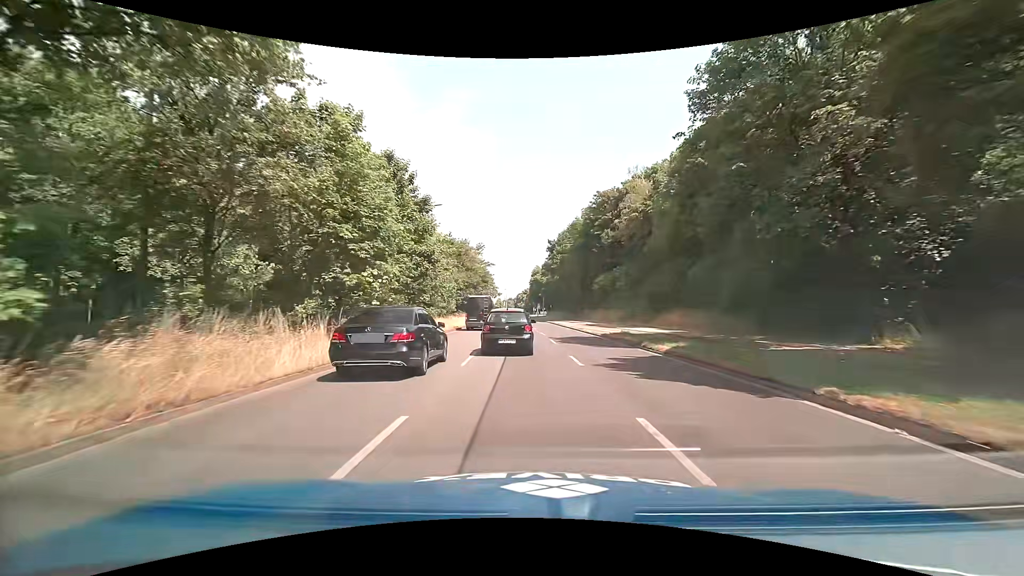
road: primary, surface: asphalt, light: Day
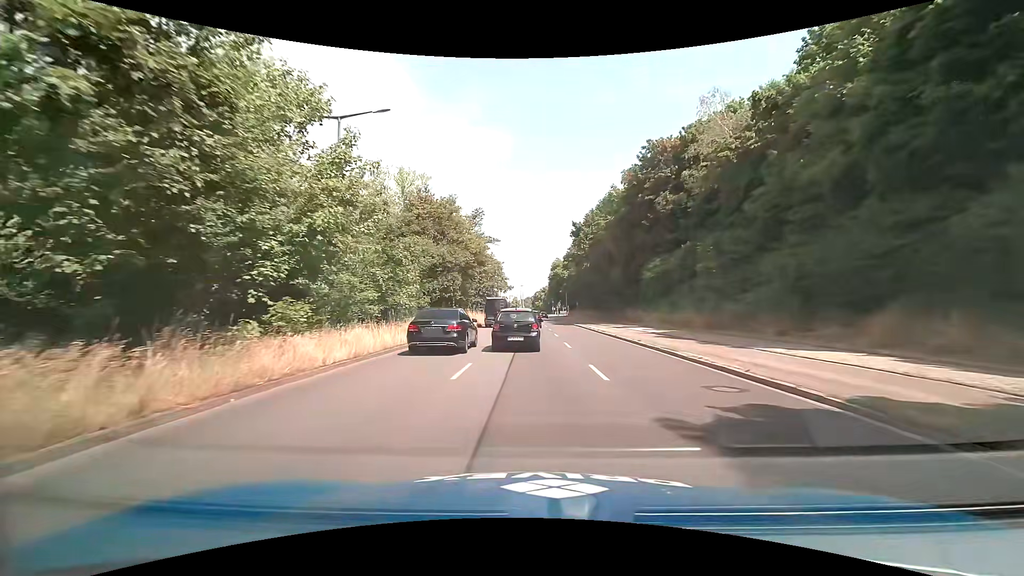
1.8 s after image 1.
(-0.4, +20.6) m; -2°
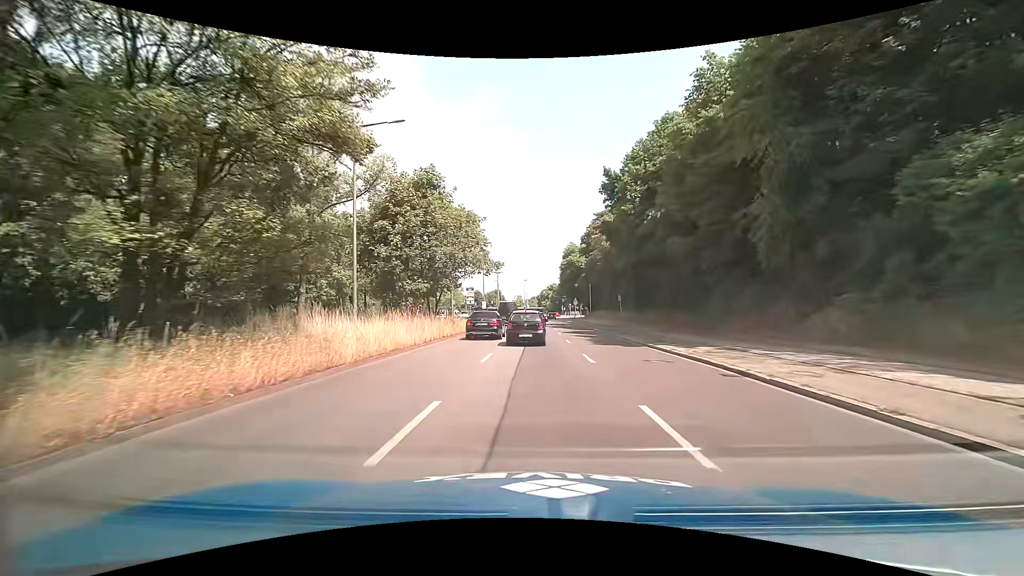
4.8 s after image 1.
(-0.2, +32.4) m; 0°
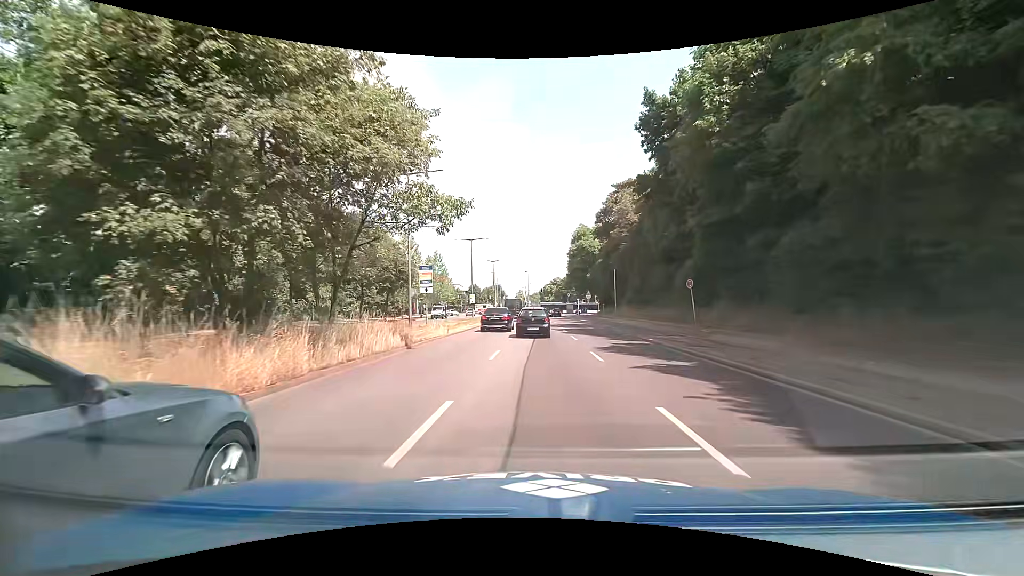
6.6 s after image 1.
(-0.2, +18.2) m; -1°
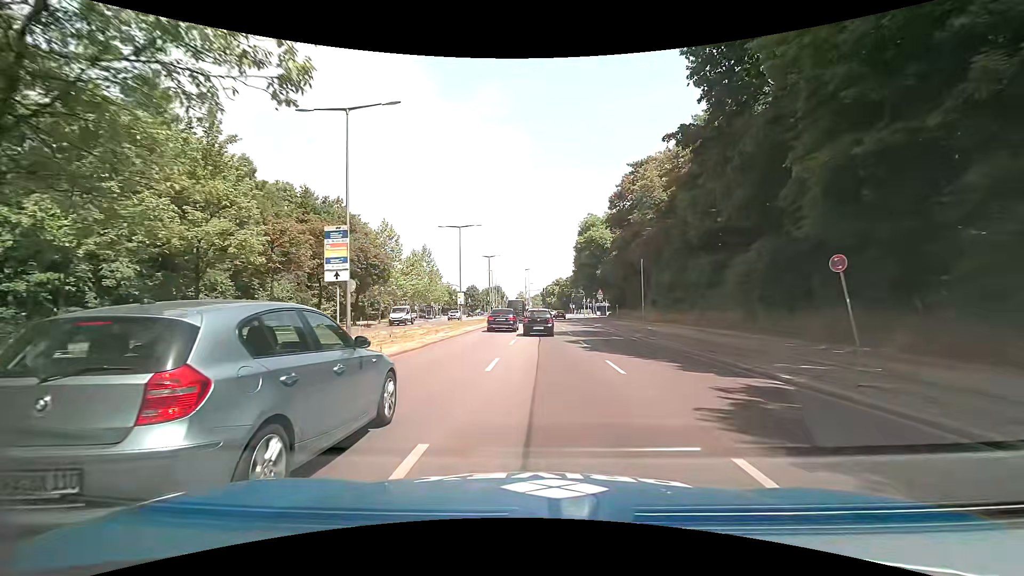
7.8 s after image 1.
(0.0, +11.2) m; 0°
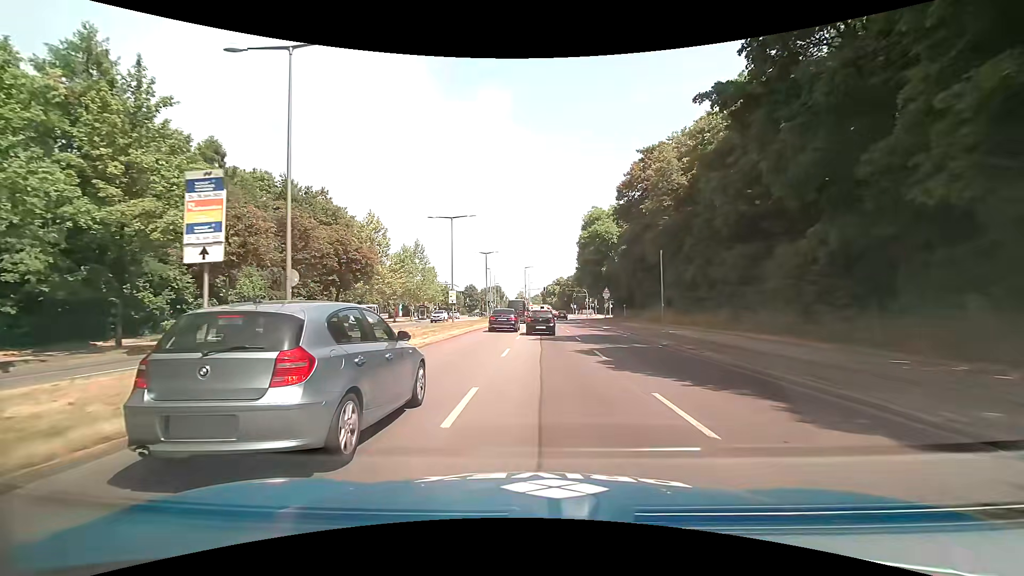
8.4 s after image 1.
(0.0, +5.3) m; 0°
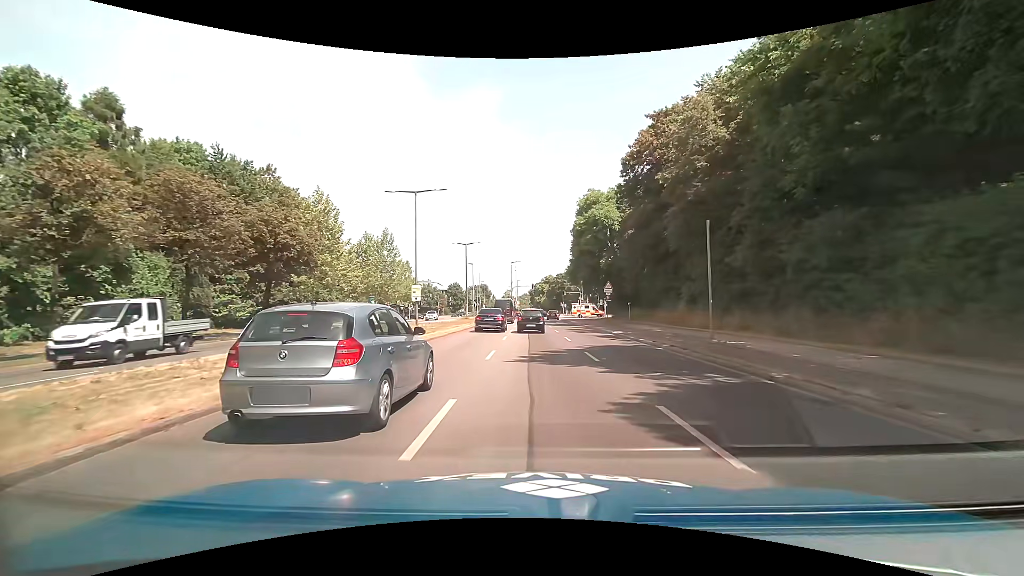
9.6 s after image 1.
(0.0, +10.1) m; 0°
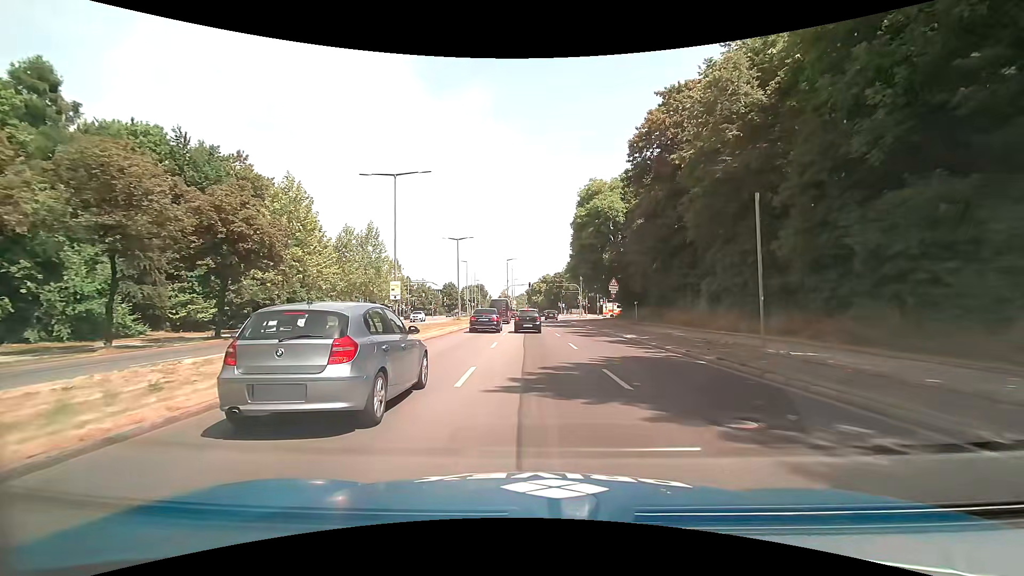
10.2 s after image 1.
(+0.1, +4.8) m; +1°
